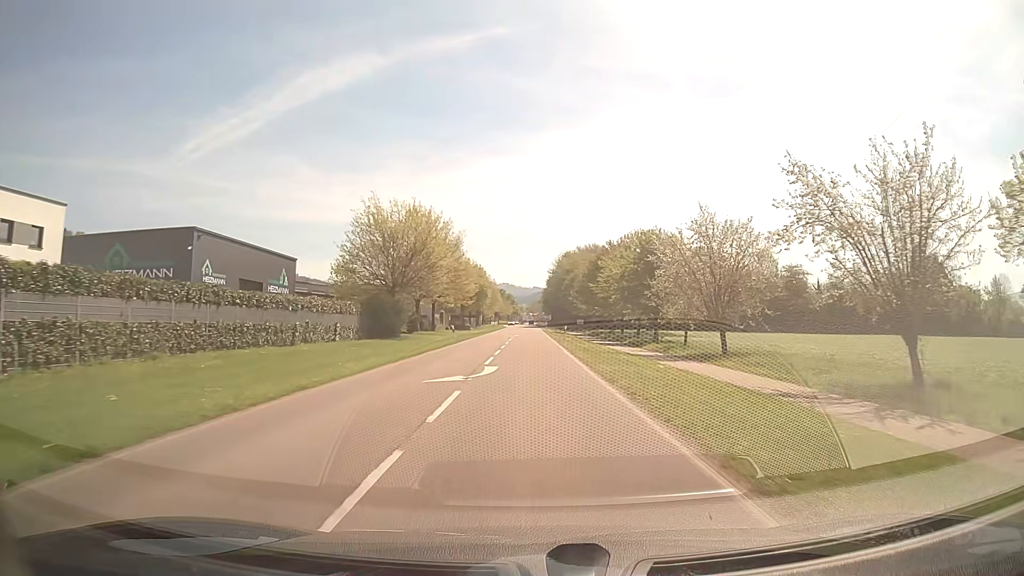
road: secondary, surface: asphalt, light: Day
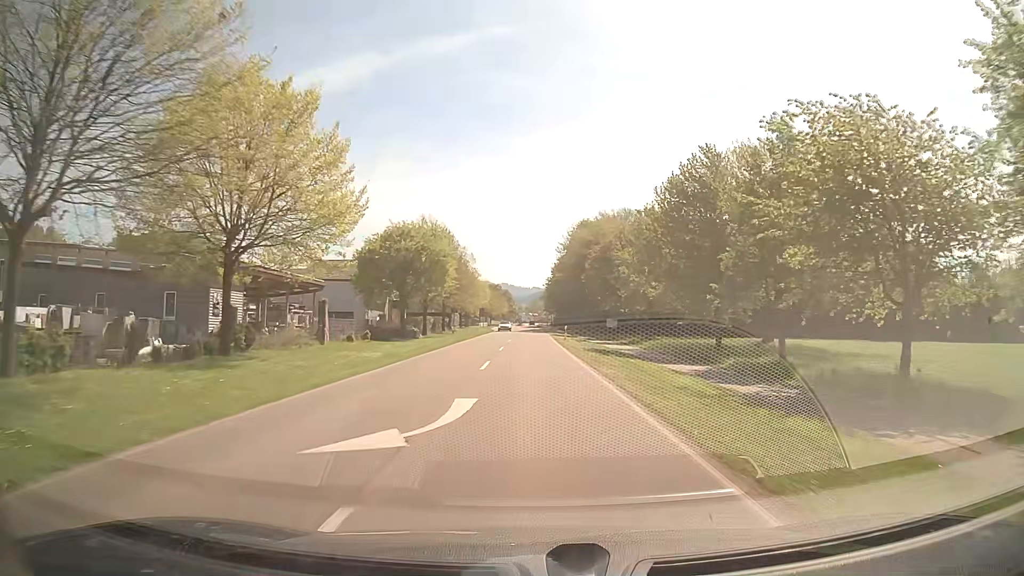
(0.0, +50.0) m; 0°
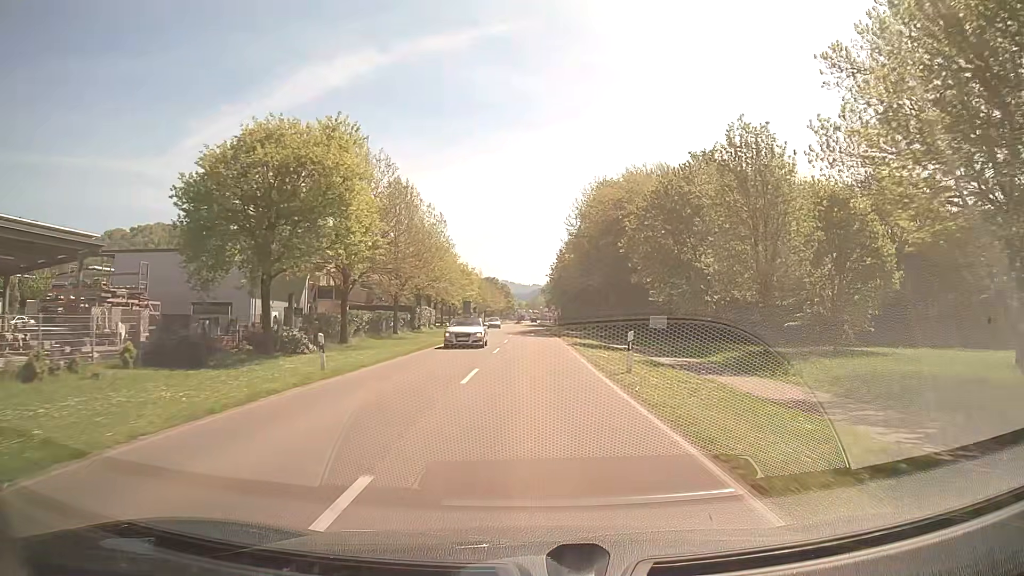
(-0.1, +28.9) m; 0°
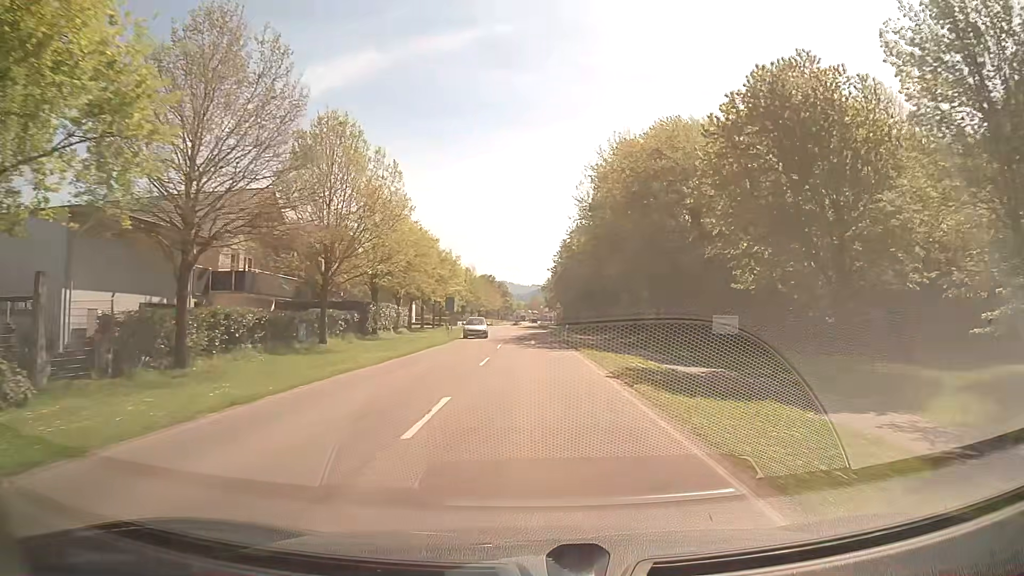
(-0.1, +18.0) m; 0°
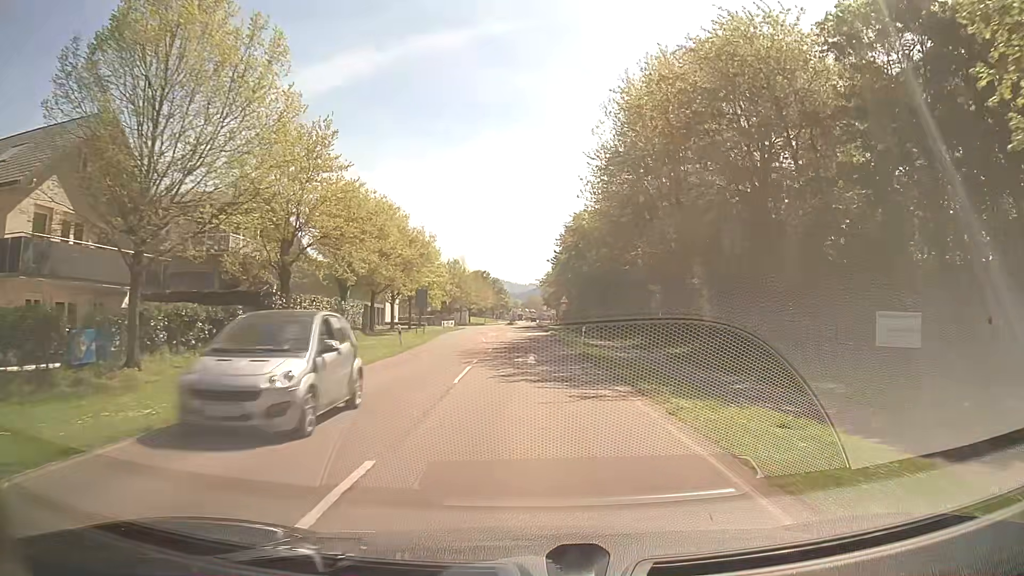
(-0.1, +17.0) m; 0°
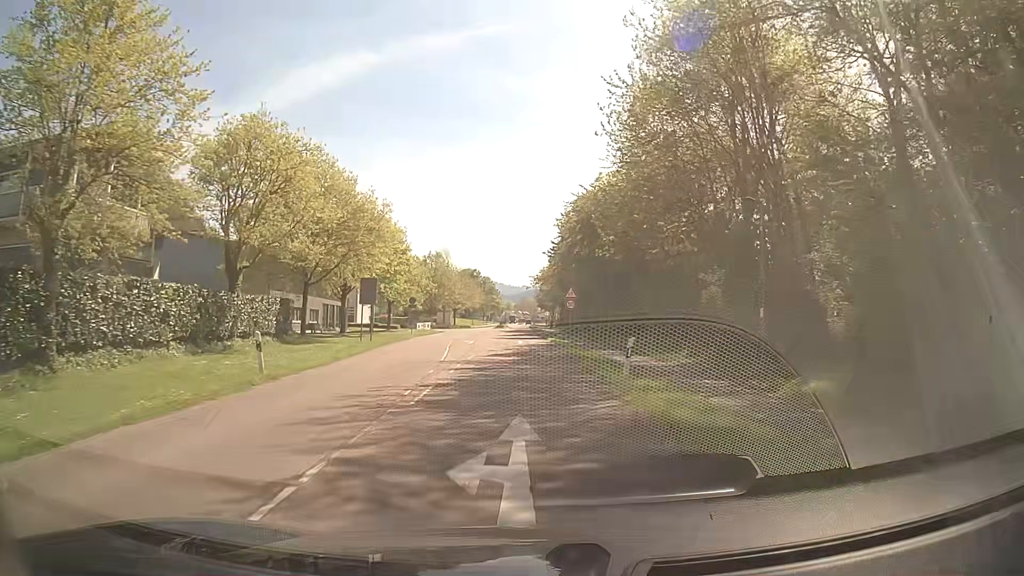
(0.0, +16.0) m; 0°
(0, +10) (0, +20) (0, +30) (-1, +40) (-1, +50) (-1, +60) (-1, +70) (-1, +80) (-1, +90) (-1, +100) m
